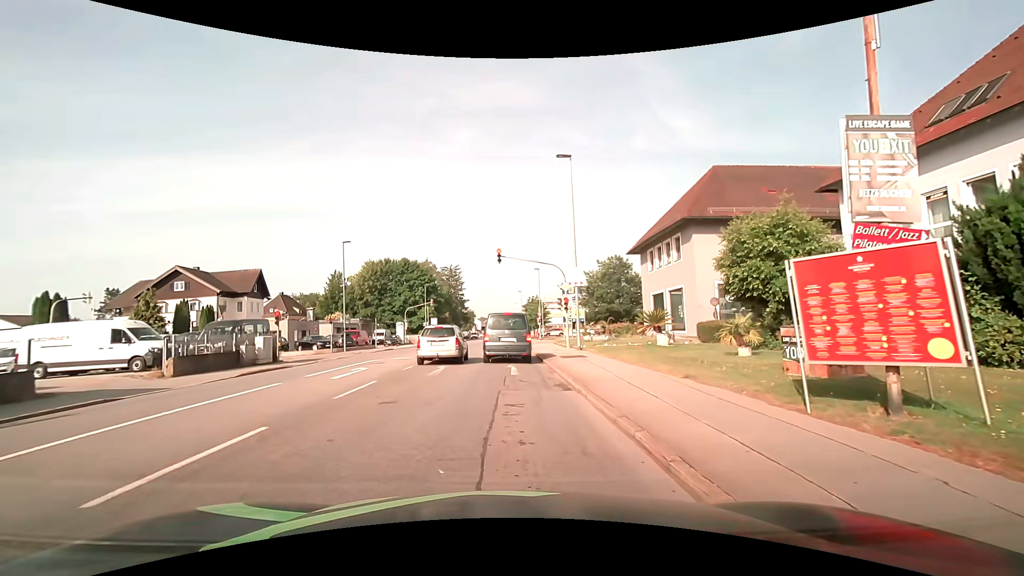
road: tertiary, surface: asphalt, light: Day
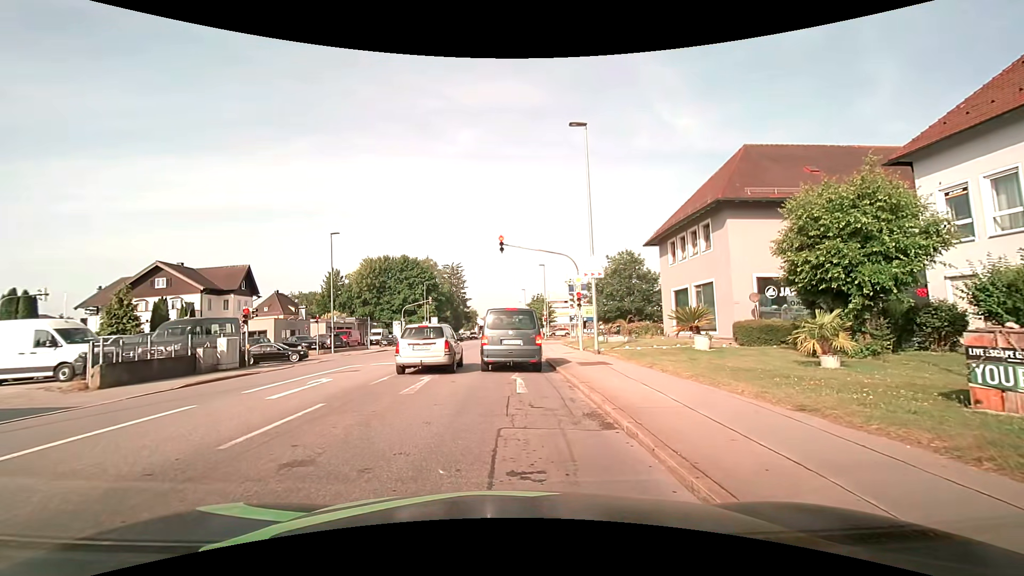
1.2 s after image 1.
(0.0, +4.0) m; -1°
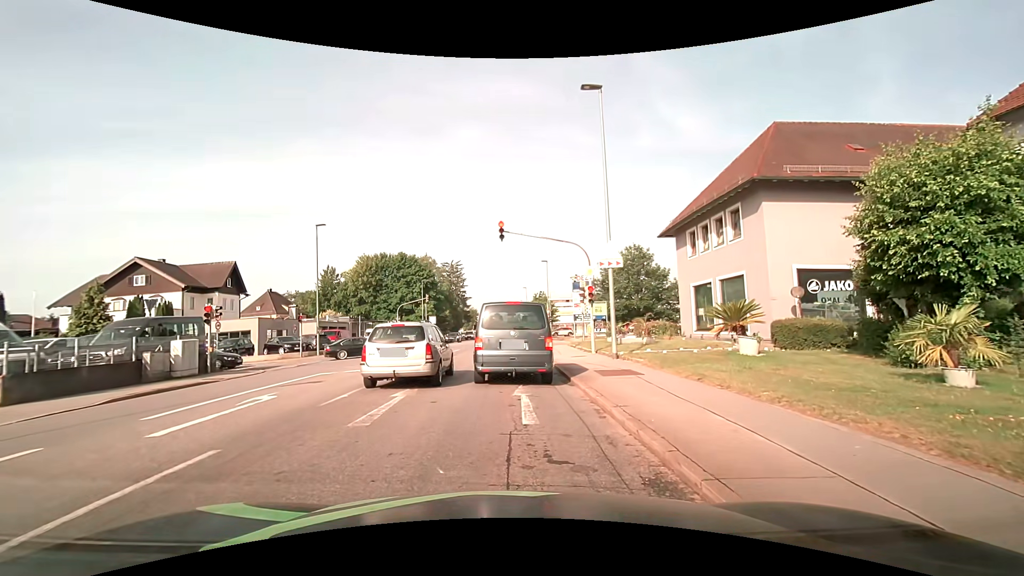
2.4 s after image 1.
(0.0, +3.4) m; 0°
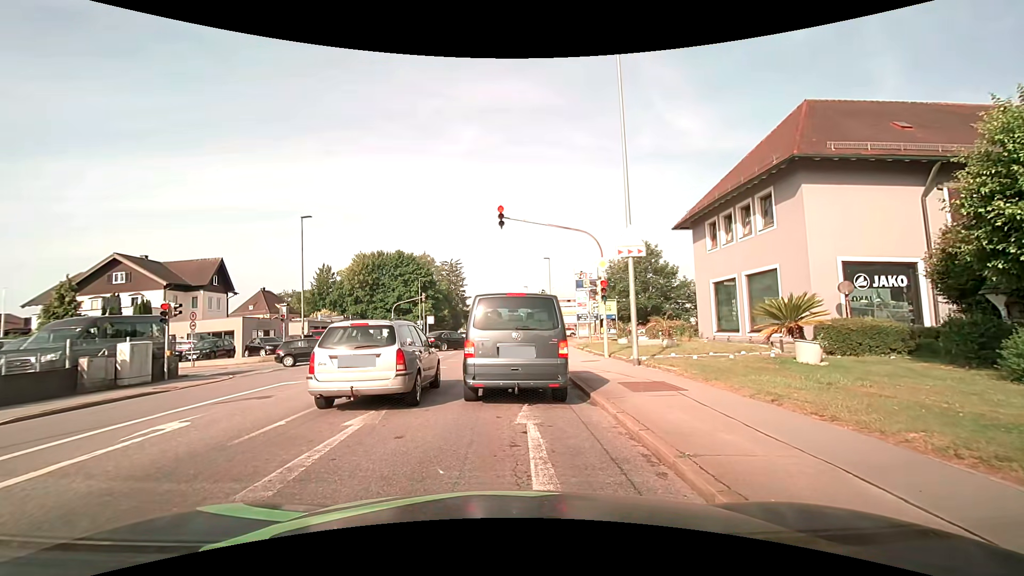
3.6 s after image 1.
(0.0, +2.8) m; +1°
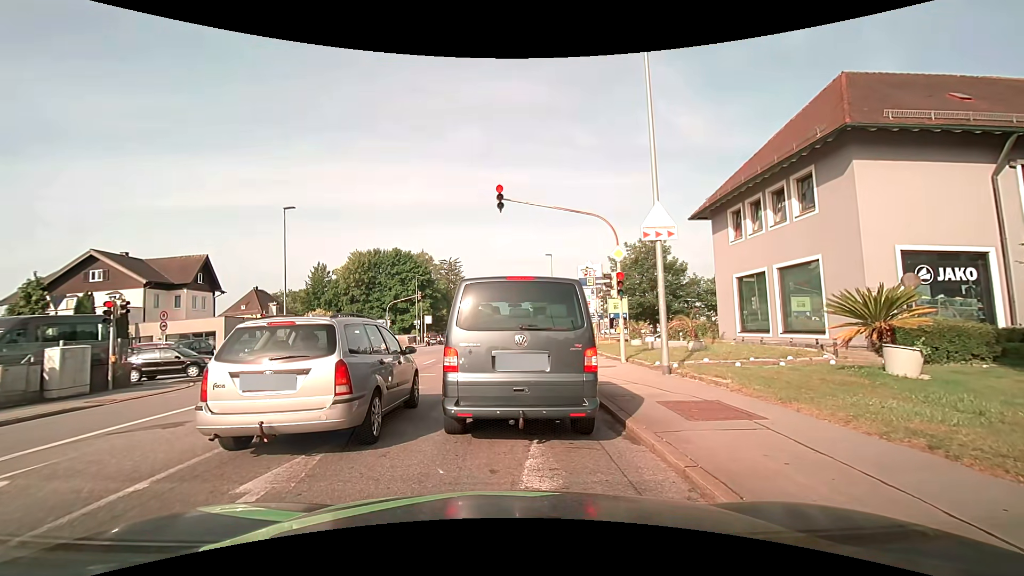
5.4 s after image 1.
(0.0, +2.7) m; +1°
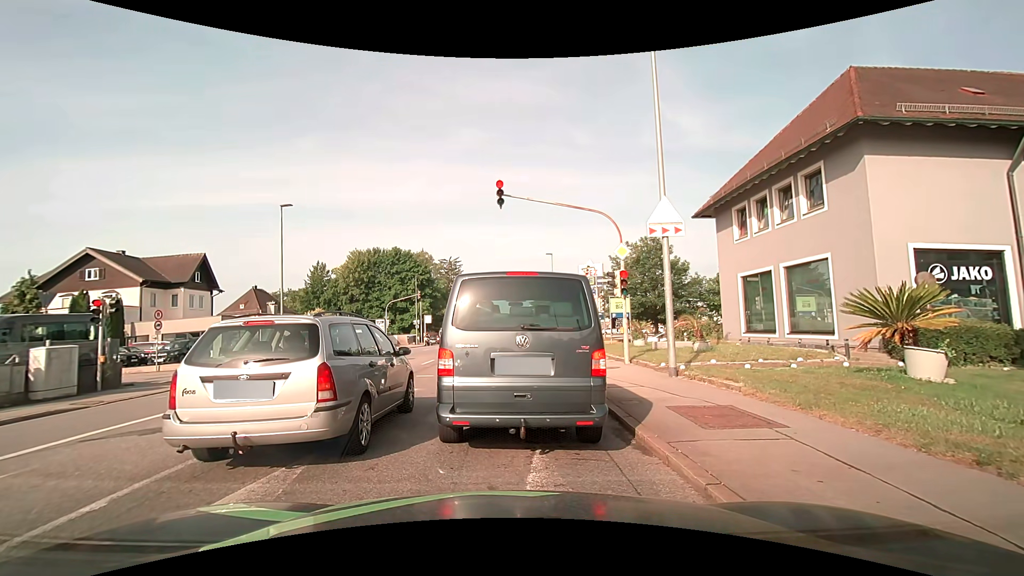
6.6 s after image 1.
(0.0, +0.5) m; 0°
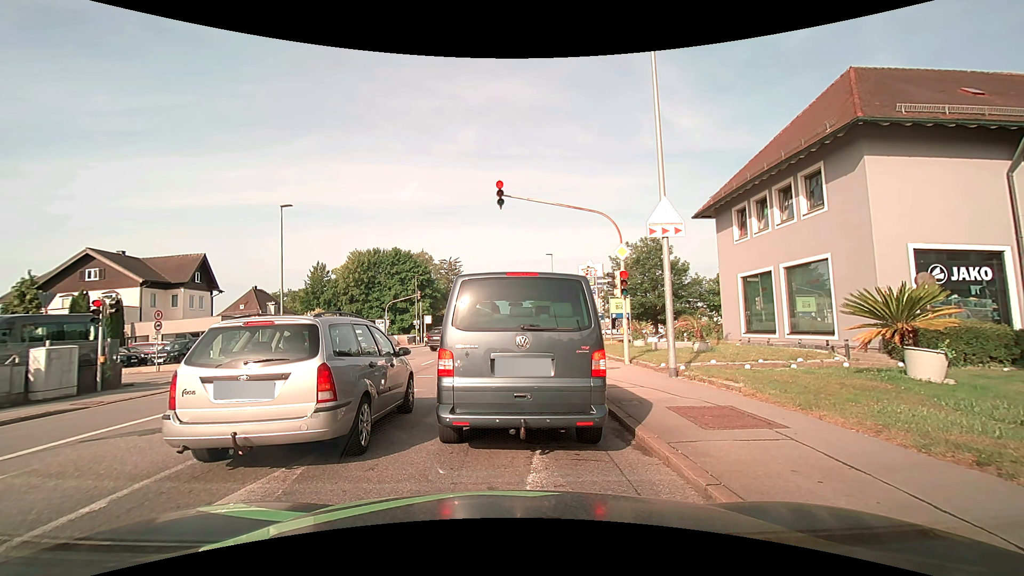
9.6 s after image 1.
(0.0, +0.1) m; 0°
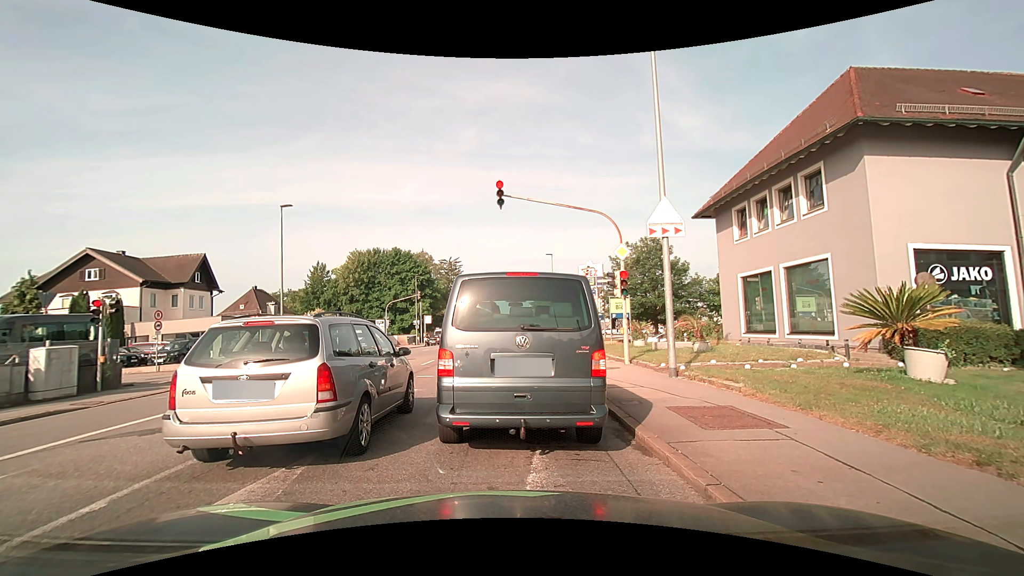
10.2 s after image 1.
(0.0, 0.0) m; 0°
(0, +10) (-1, +20) (-1, +30) (-1, +40) (-2, +50) (-2, +60) (-2, +70) (-3, +80) (-3, +90) (-4, +100) m
